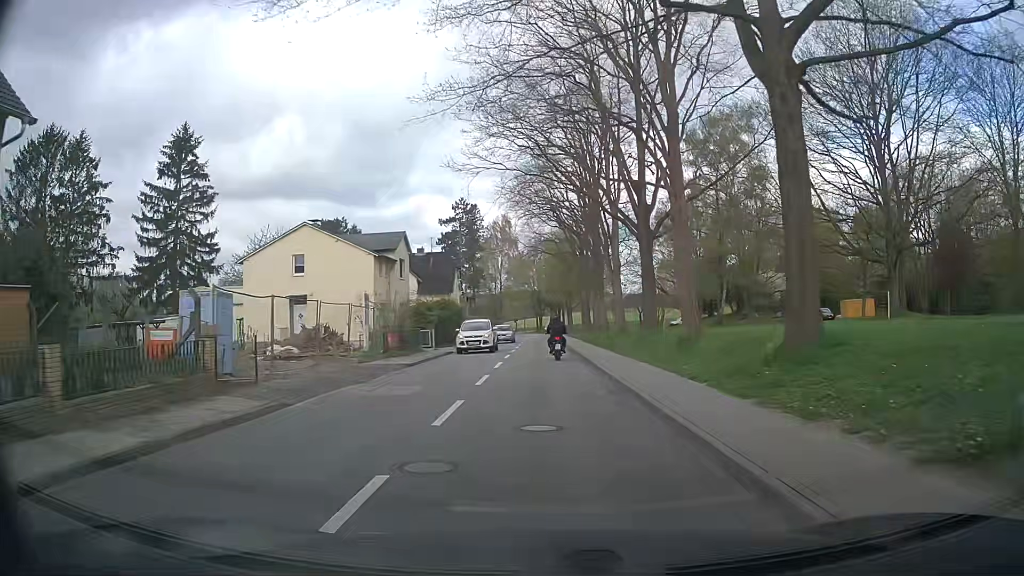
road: secondary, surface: asphalt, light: Day
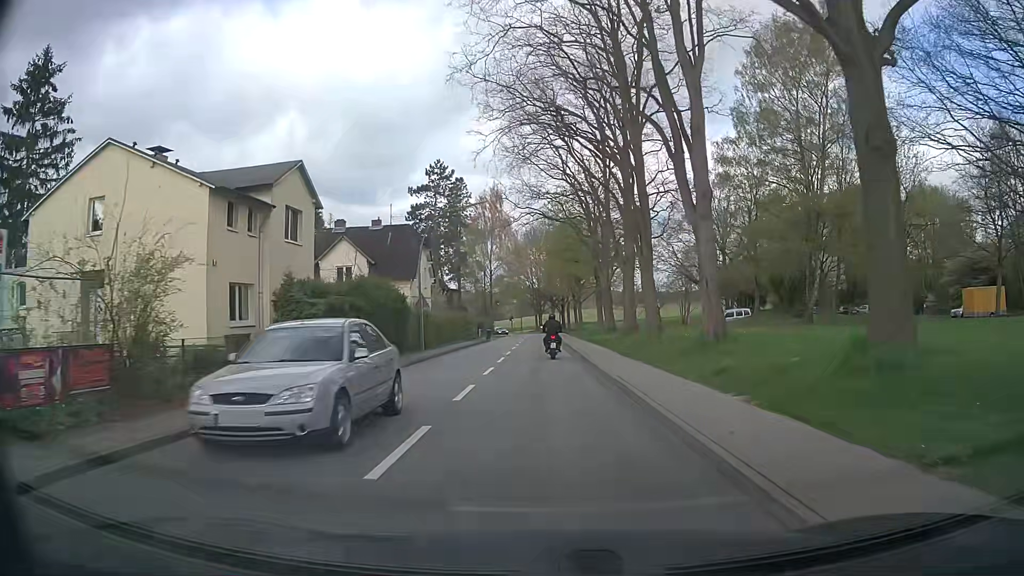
(+0.2, +21.4) m; +1°
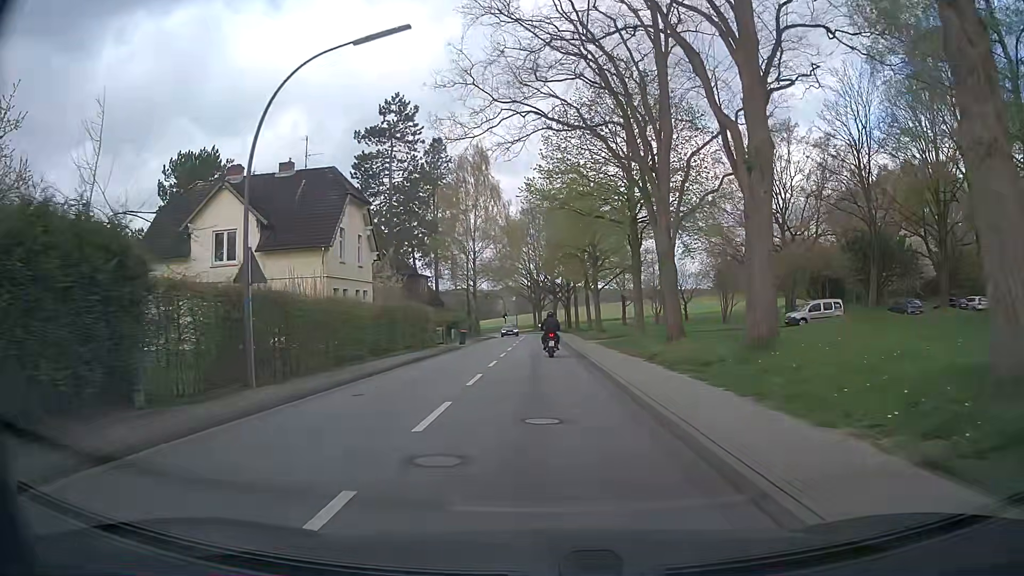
(-0.1, +21.5) m; 0°
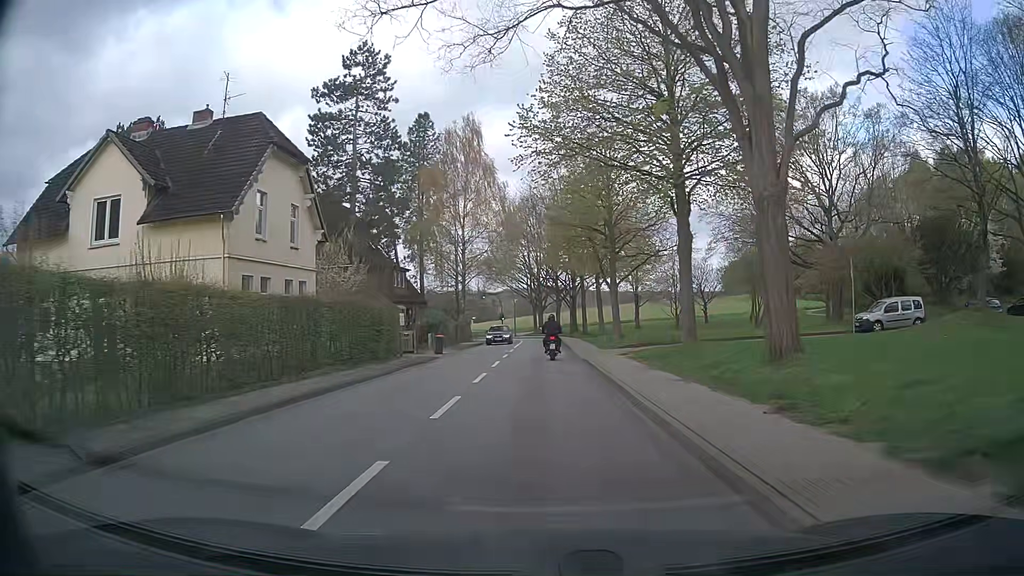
(-0.1, +10.7) m; 0°
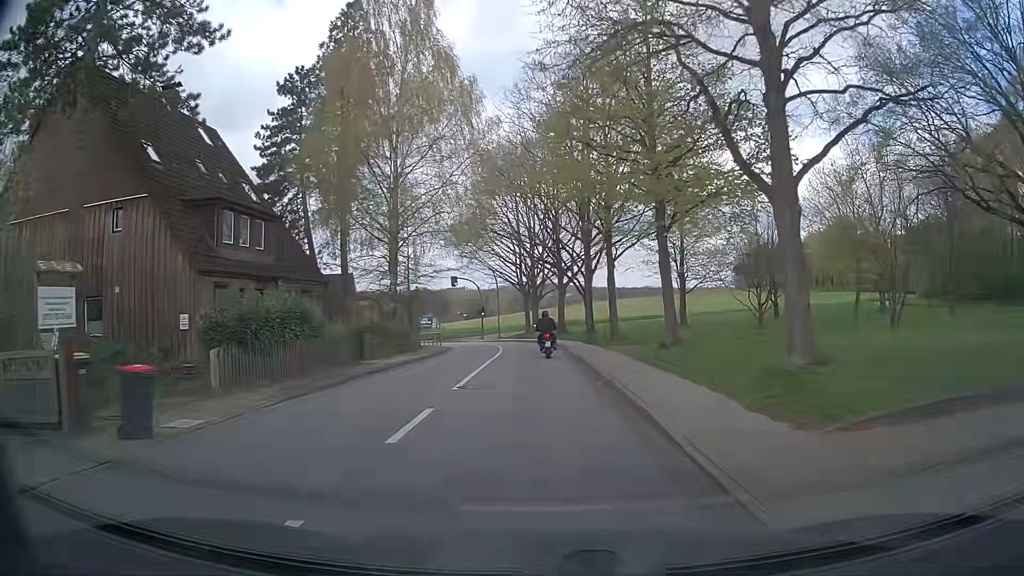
(+0.2, +26.1) m; +1°
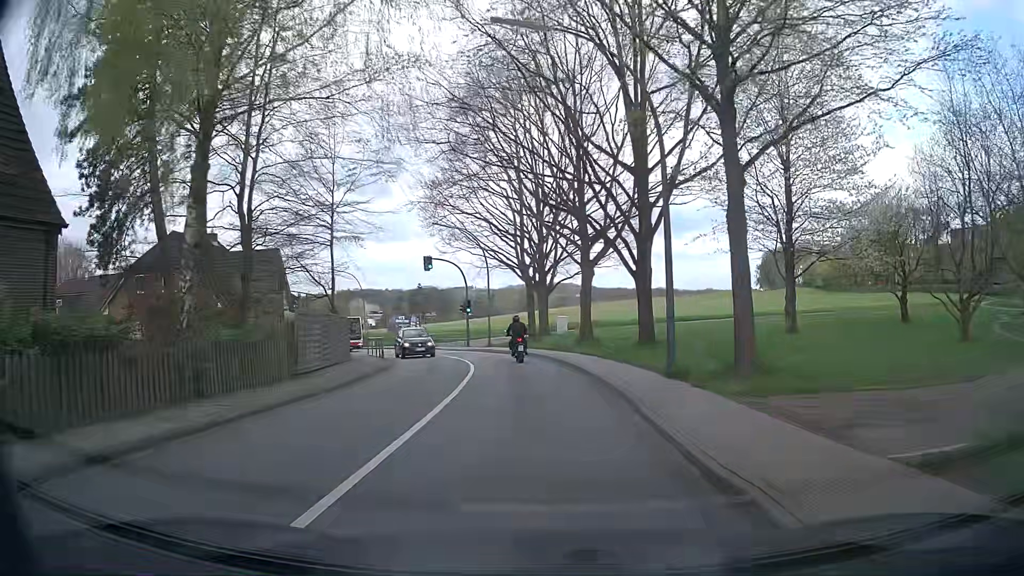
(-0.2, +20.0) m; -1°
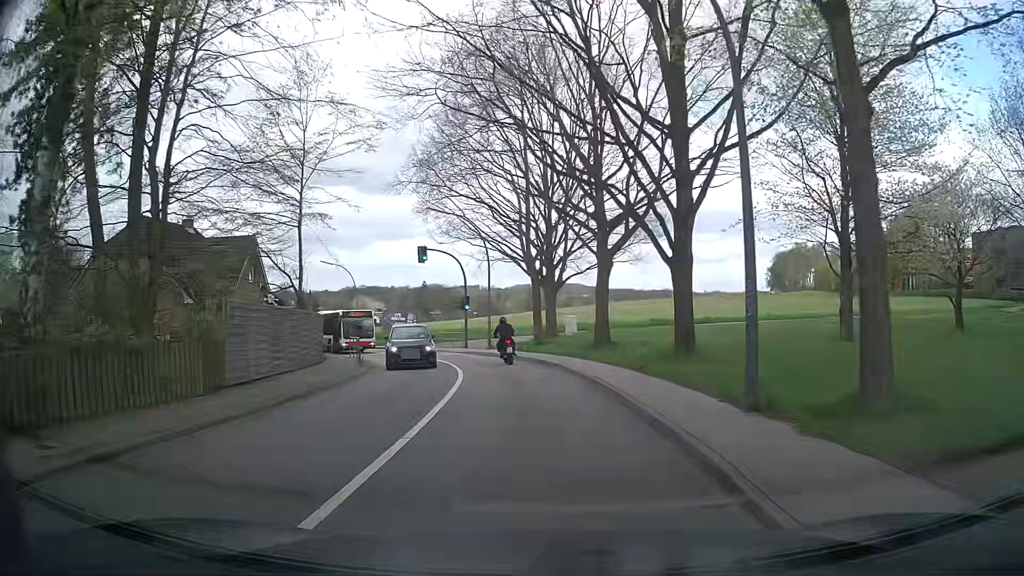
(0.0, +5.0) m; -2°
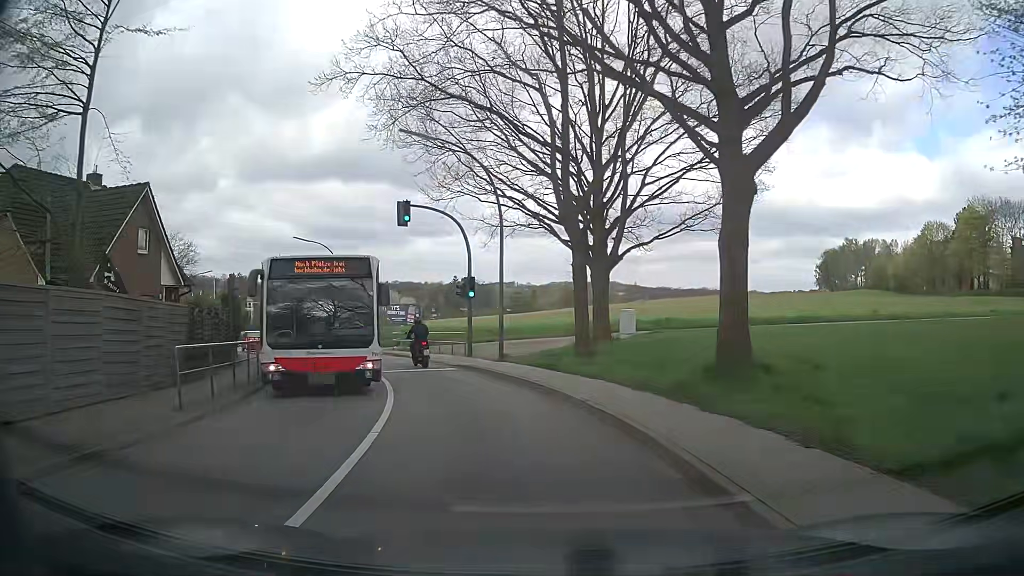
(+0.2, +14.7) m; -2°
(0, +10) (-2, +20) (-6, +29) (-10, +38) (-15, +47) (-21, +55) (-27, +63) (-33, +71) (-39, +79) (-45, +87) m
